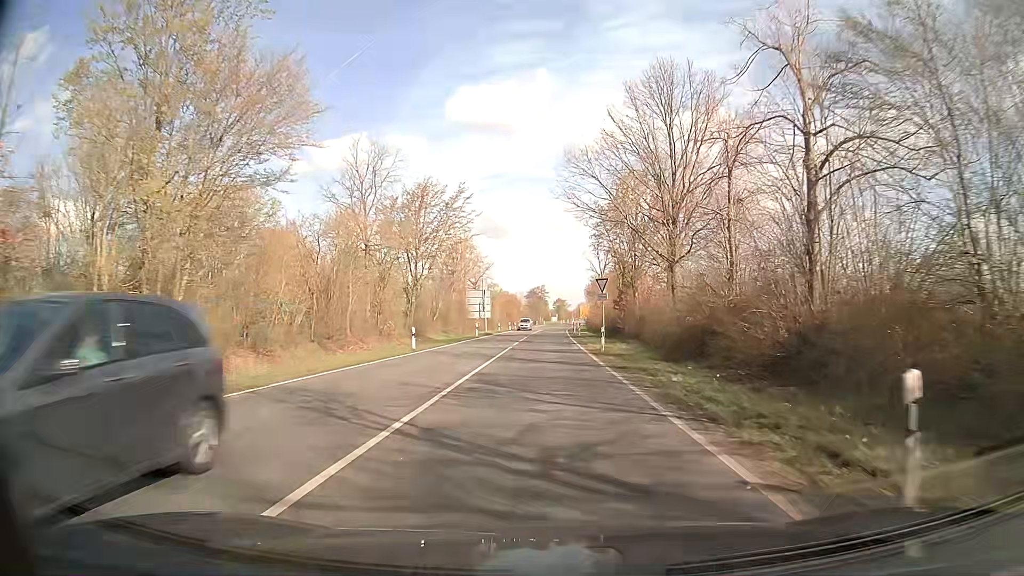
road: secondary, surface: asphalt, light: Day
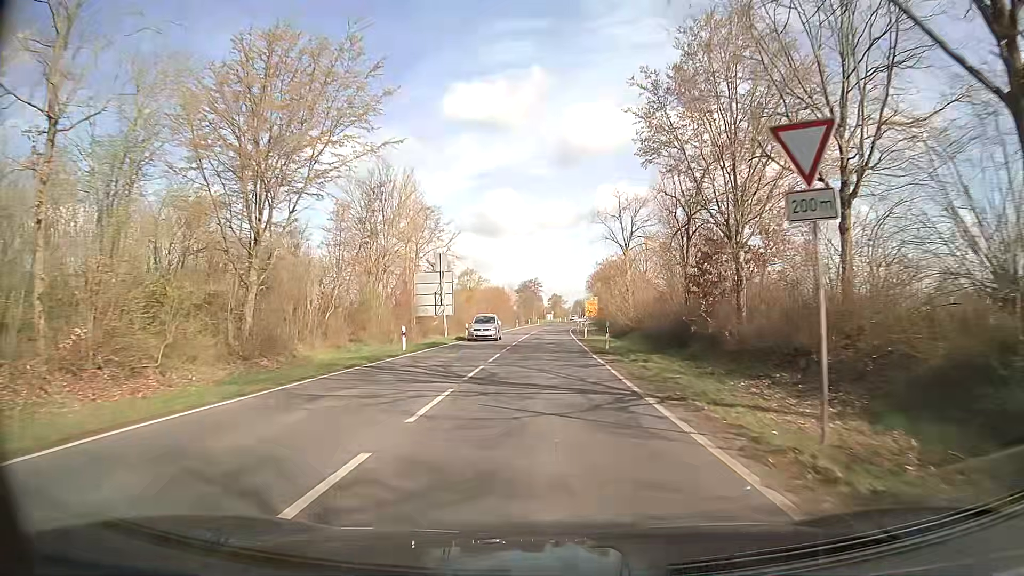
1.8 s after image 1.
(0.0, +27.0) m; 0°
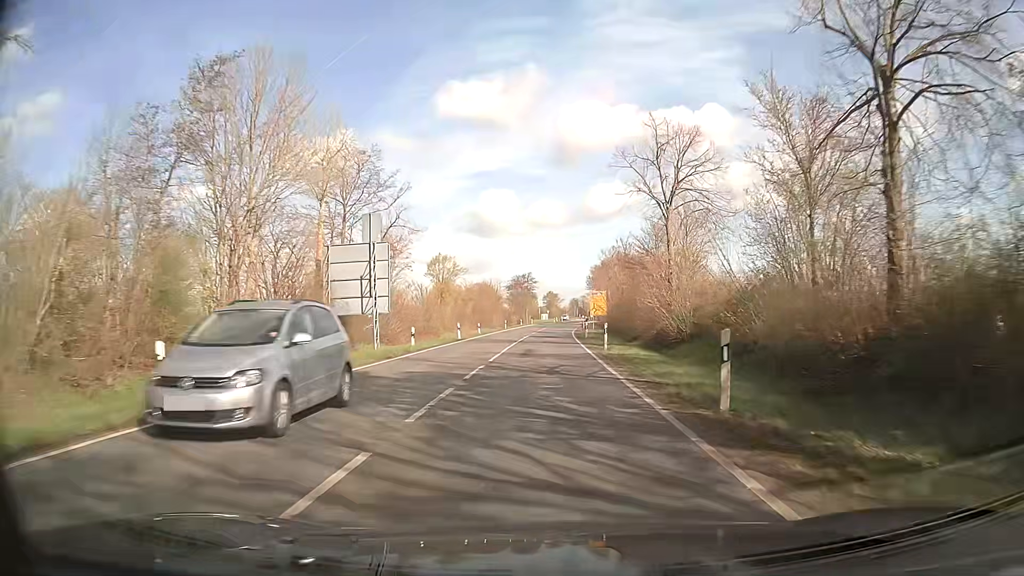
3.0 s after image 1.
(+0.1, +18.2) m; +1°
(0, +10) (0, +20) (0, +30) (+1, +40) (+1, +50) (+1, +60) (+2, +70) (+2, +80) (+3, +90) (+4, +100) m
